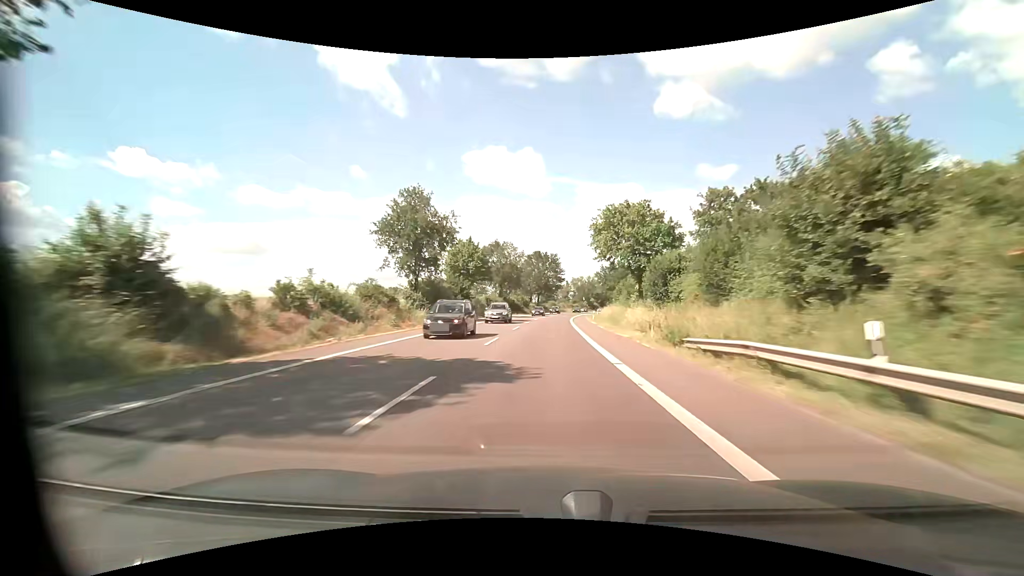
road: primary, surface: asphalt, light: Day
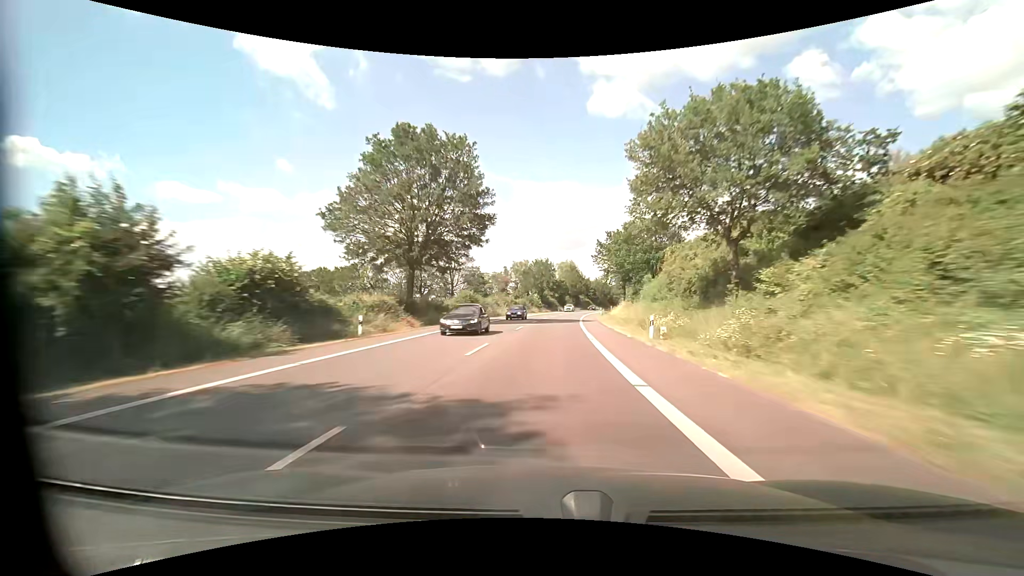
(+3.9, +87.2) m; +7°
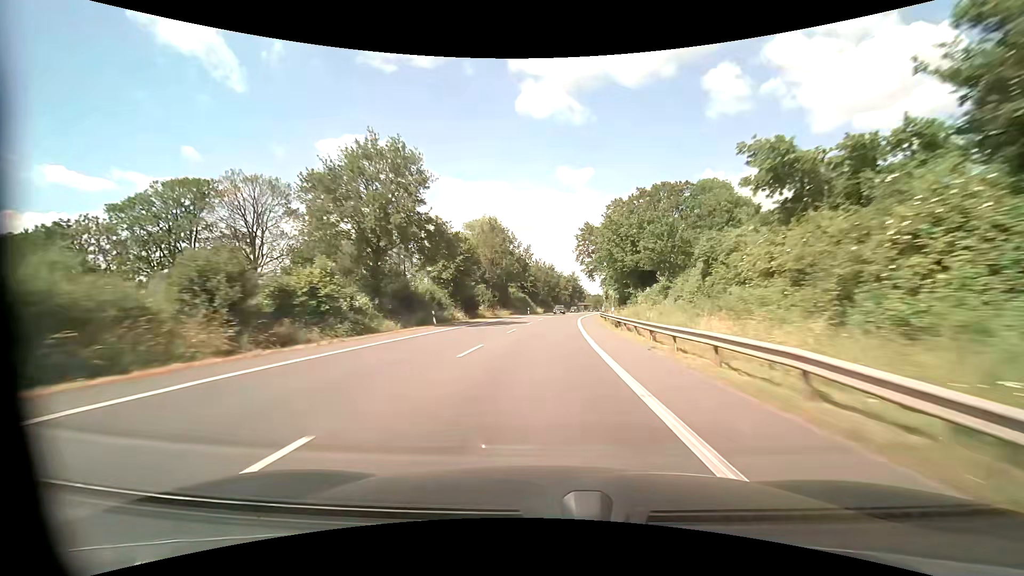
(+6.2, +87.1) m; +8°
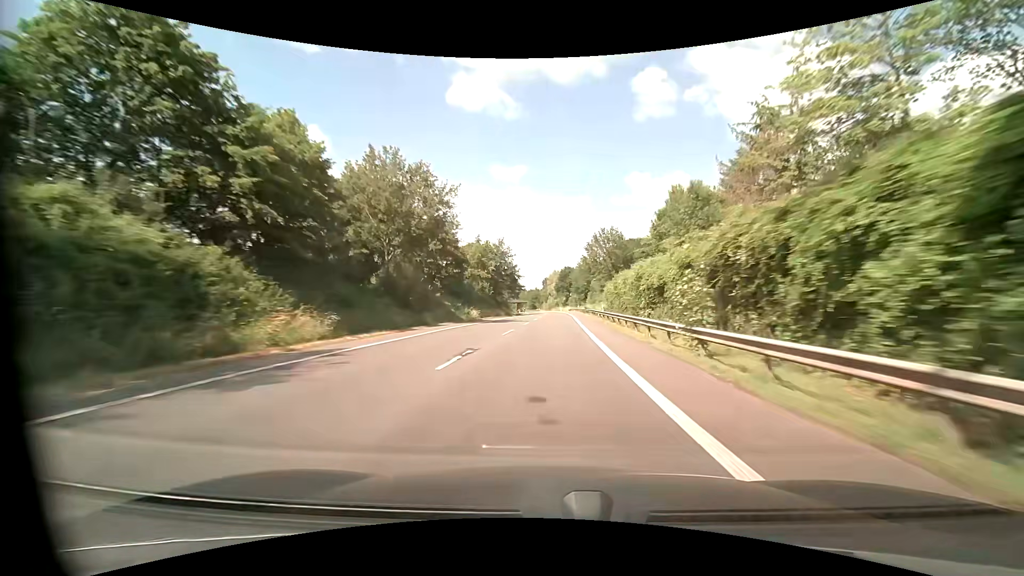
(+6.0, +87.1) m; +7°
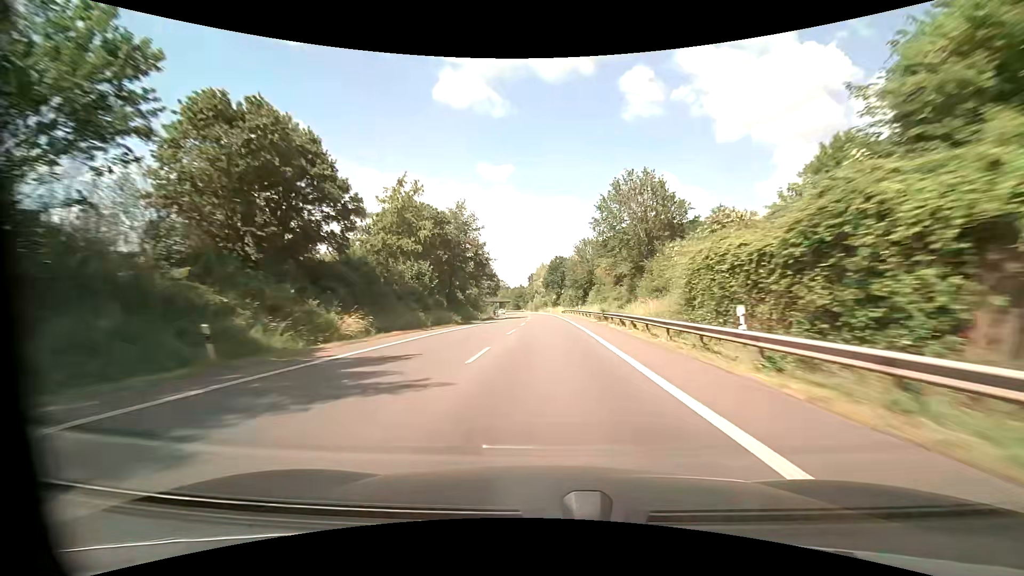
(+0.8, +34.9) m; +2°
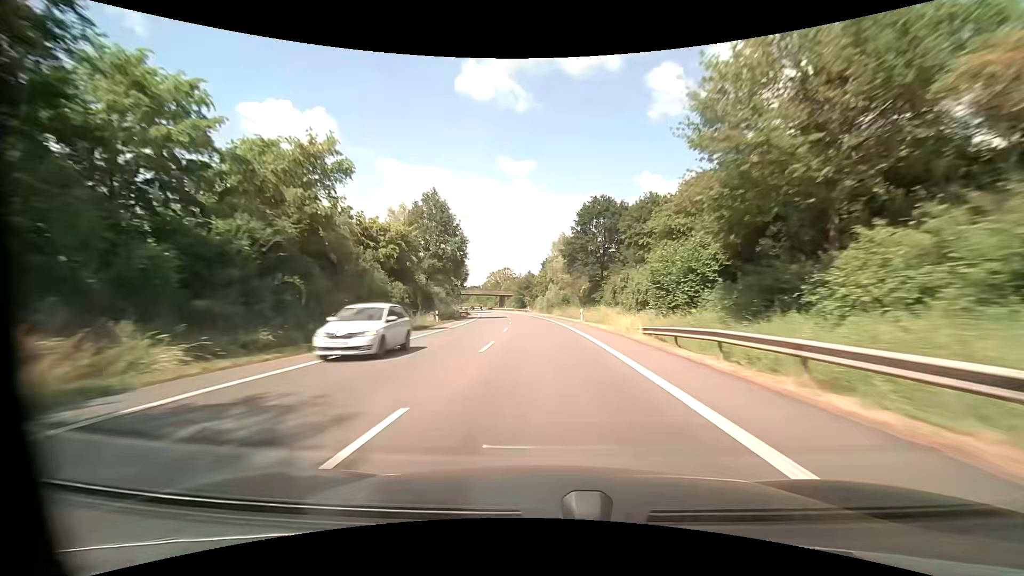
(+0.1, +69.9) m; -1°
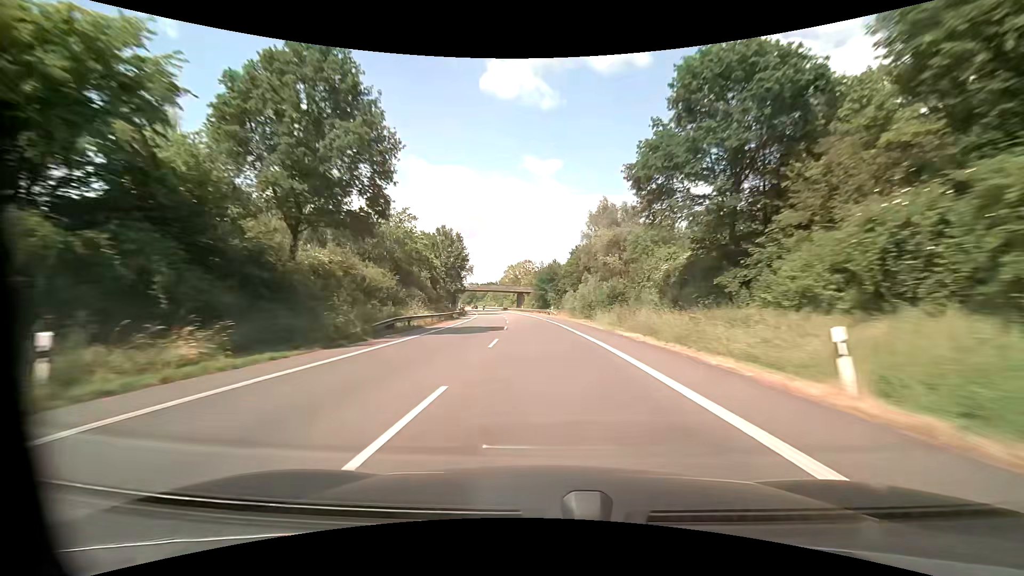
(-0.9, +35.0) m; -3°
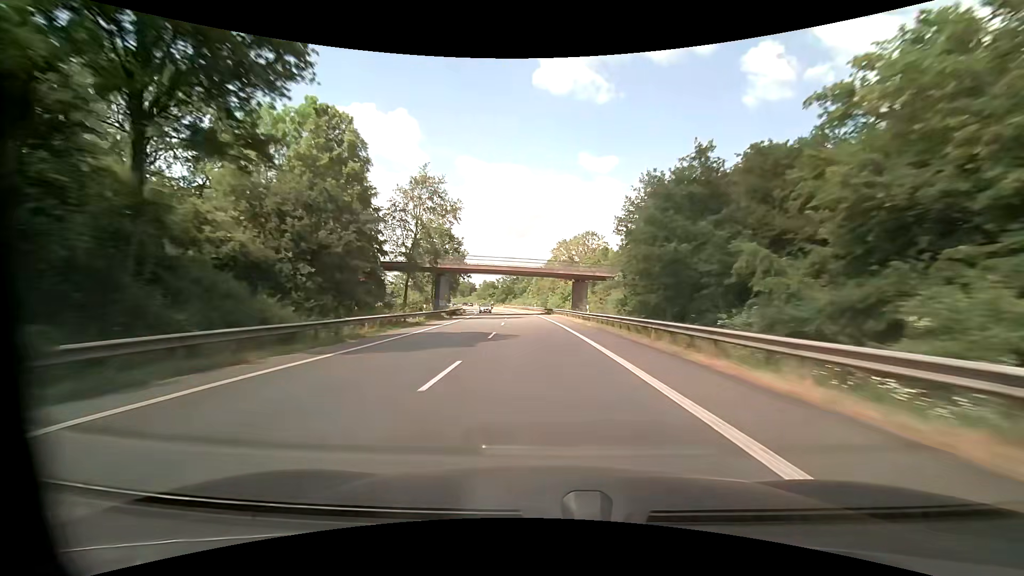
(-3.7, +69.8) m; -6°
(0, +10) (0, +20) (-1, +30) (-1, +40) (-2, +50) (-3, +60) (-4, +70) (-5, +80) (-6, +90) (-8, +100) m
